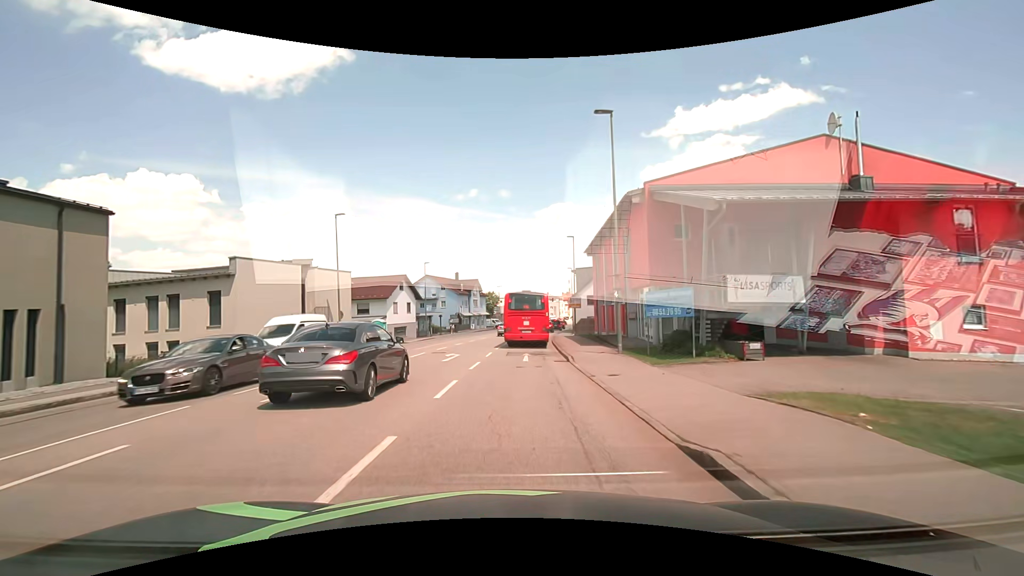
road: tertiary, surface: asphalt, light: Day
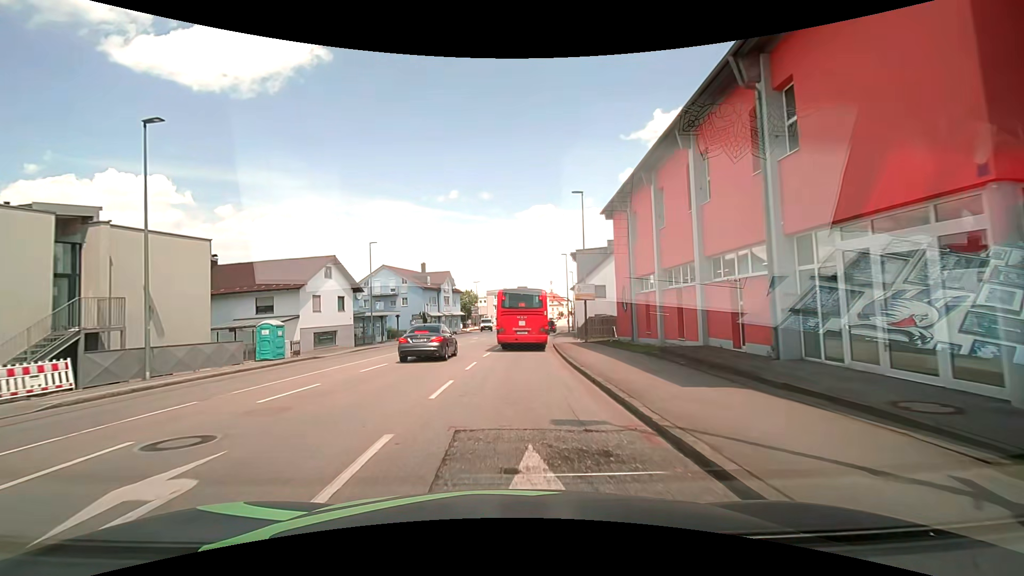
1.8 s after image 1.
(+0.3, +17.8) m; +2°
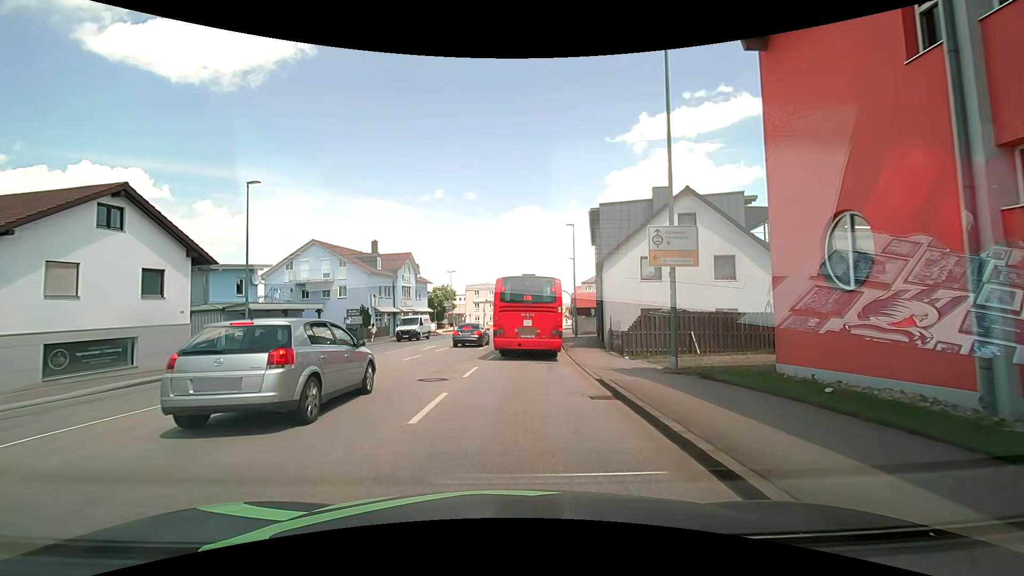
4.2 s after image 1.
(+0.3, +20.0) m; +2°
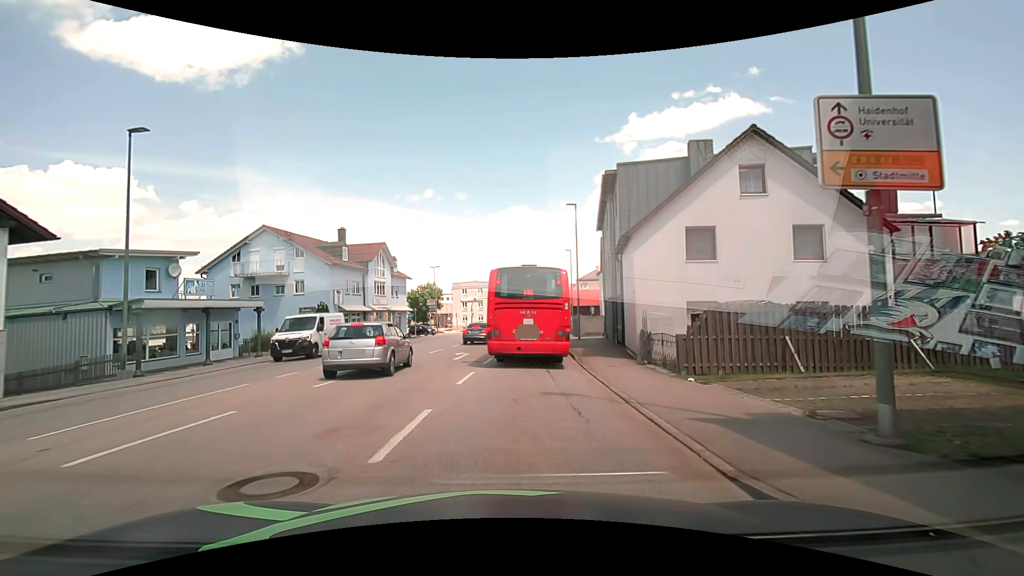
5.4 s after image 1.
(0.0, +7.7) m; 0°
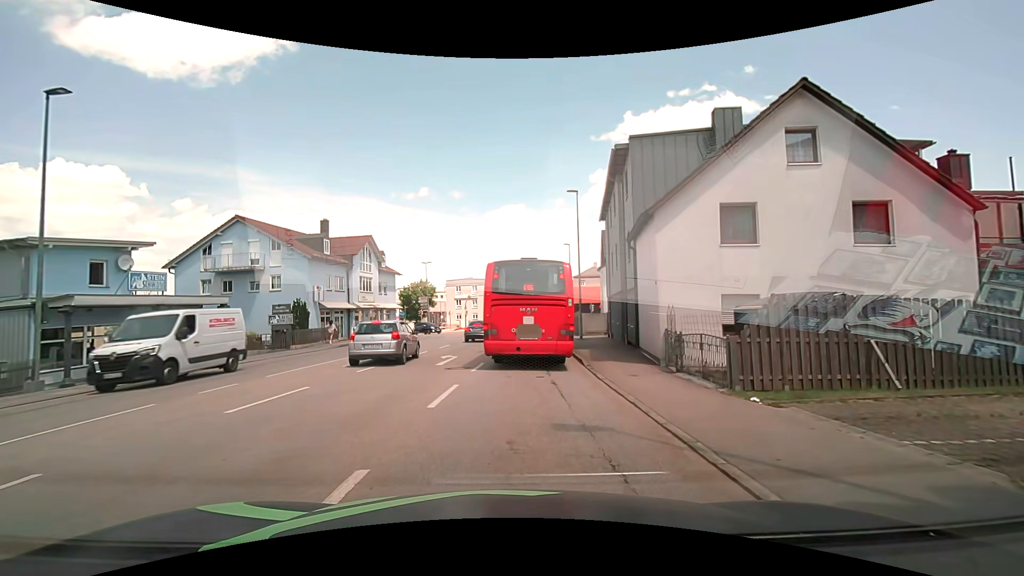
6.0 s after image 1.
(0.0, +3.2) m; +1°
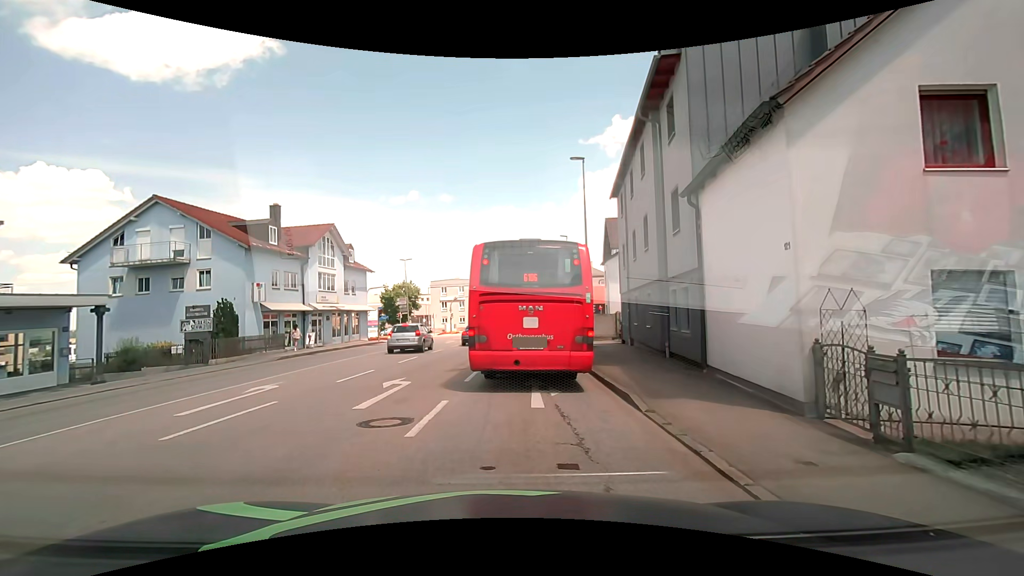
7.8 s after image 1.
(+0.1, +7.3) m; +1°
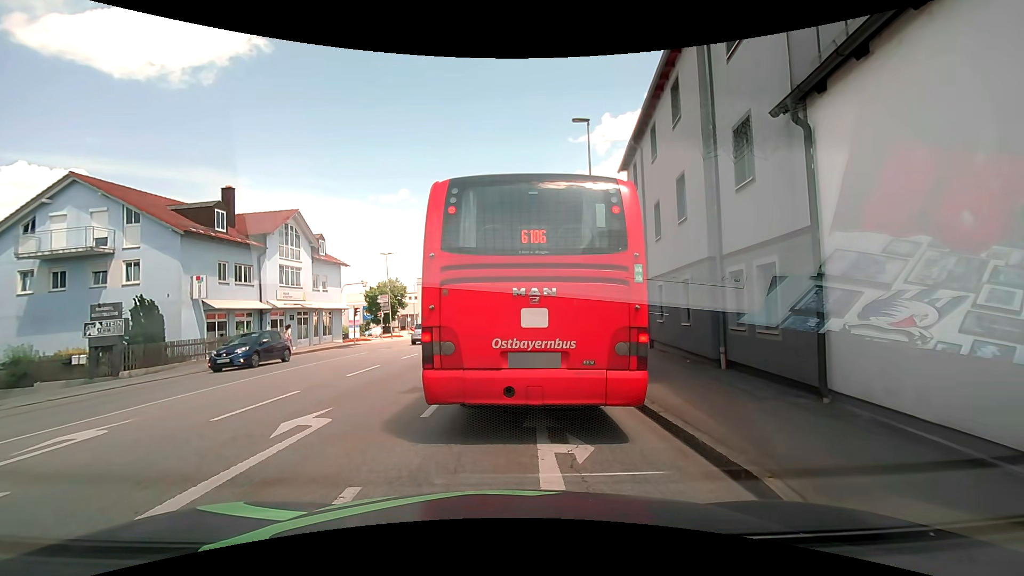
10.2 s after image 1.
(0.0, +4.6) m; 0°
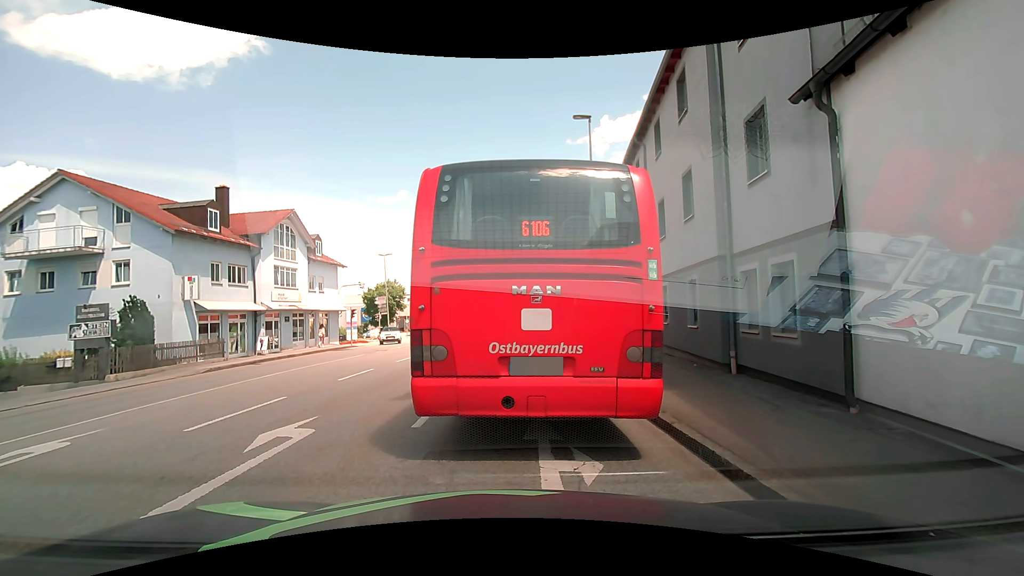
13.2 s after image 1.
(0.0, +0.6) m; 0°
(0, +10) (+1, +20) (+1, +30) (+1, +40) (+2, +50) (+2, +60) (+3, +70) (+4, +80) (+5, +90) (+5, +100) m
